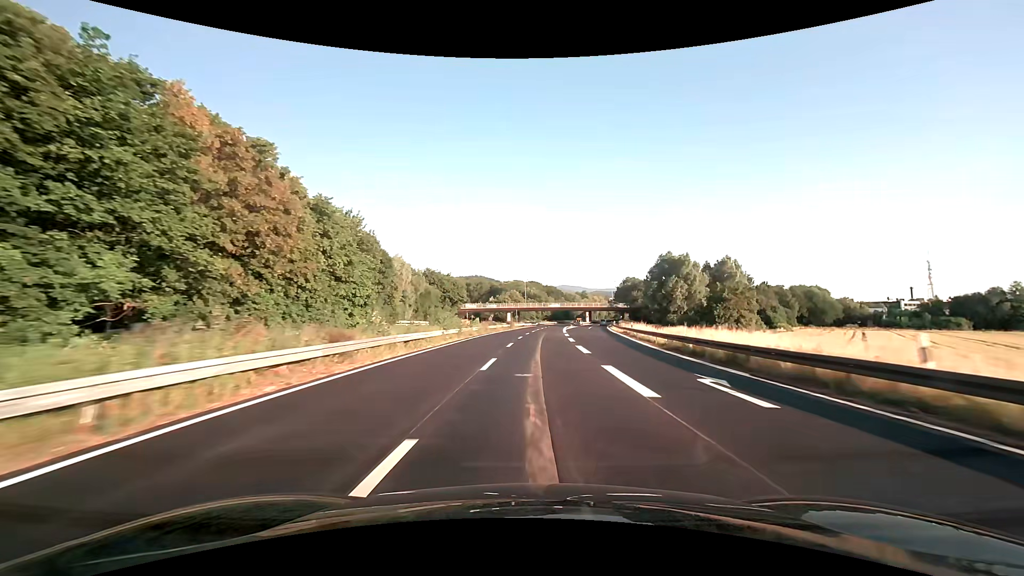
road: trunk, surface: asphalt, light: Day
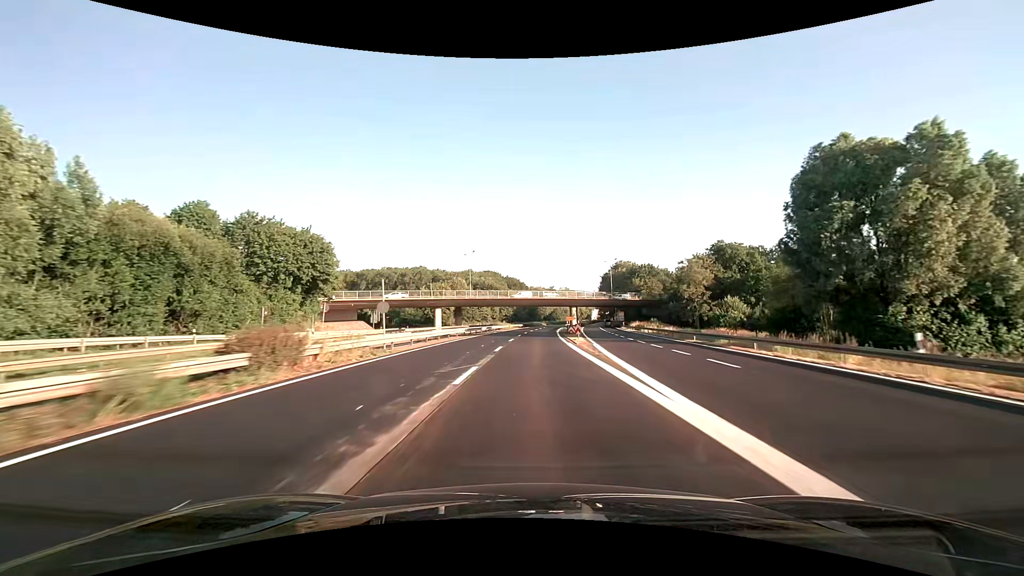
(+3.0, +74.7) m; +4°
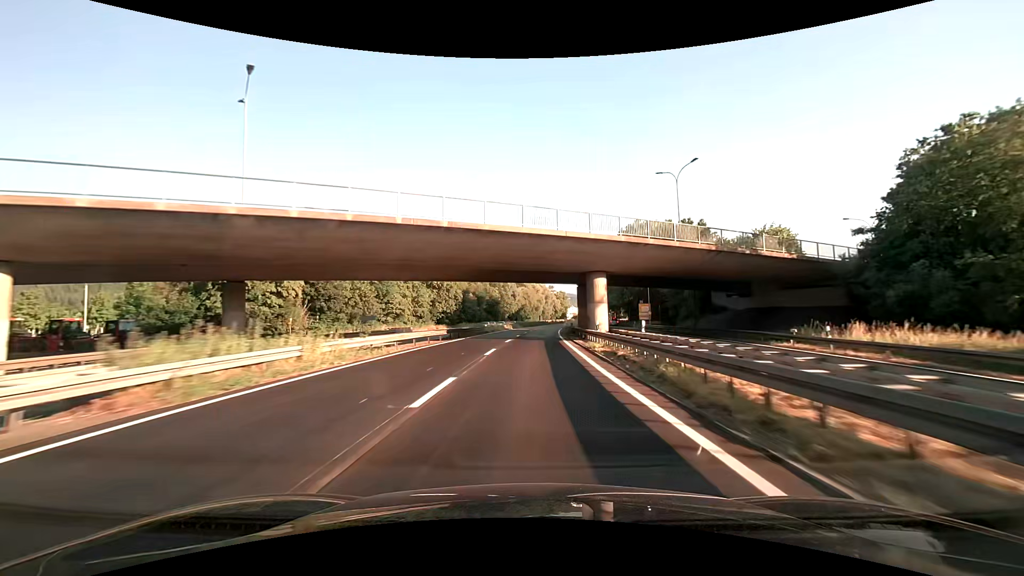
(+2.5, +74.8) m; +4°
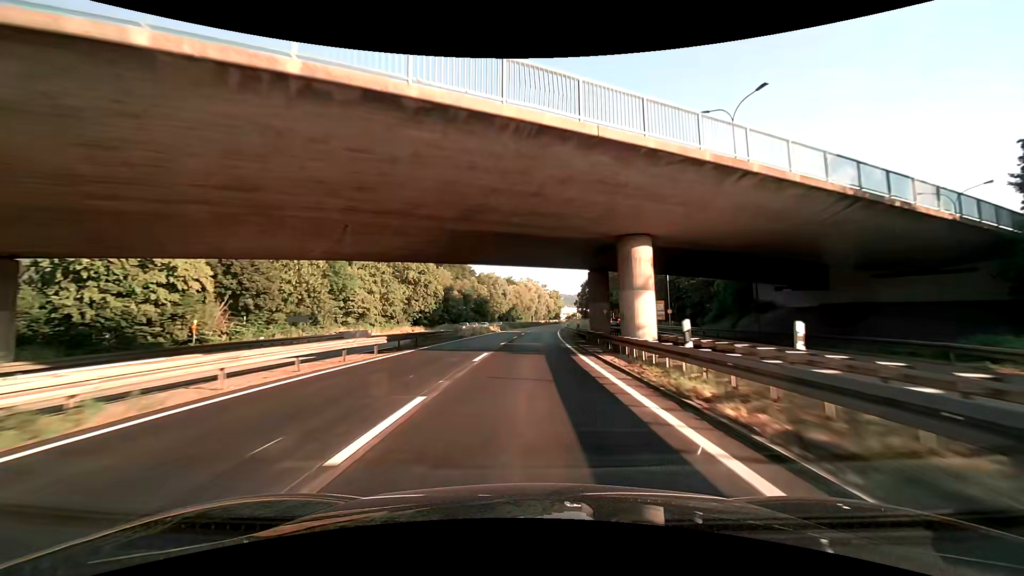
(+0.1, +14.9) m; +1°
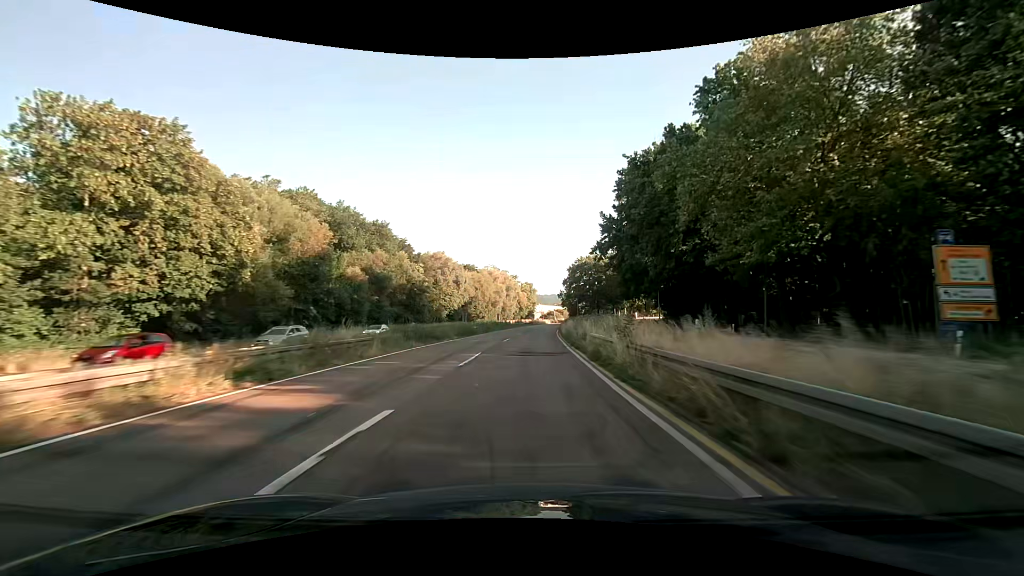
(+1.2, +59.8) m; +4°
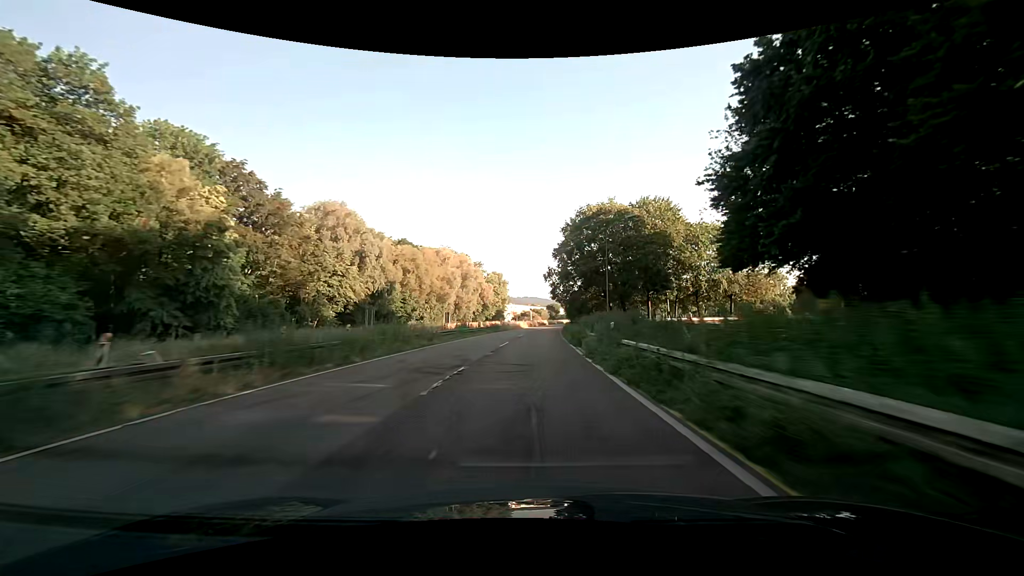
(+1.4, +59.9) m; +3°
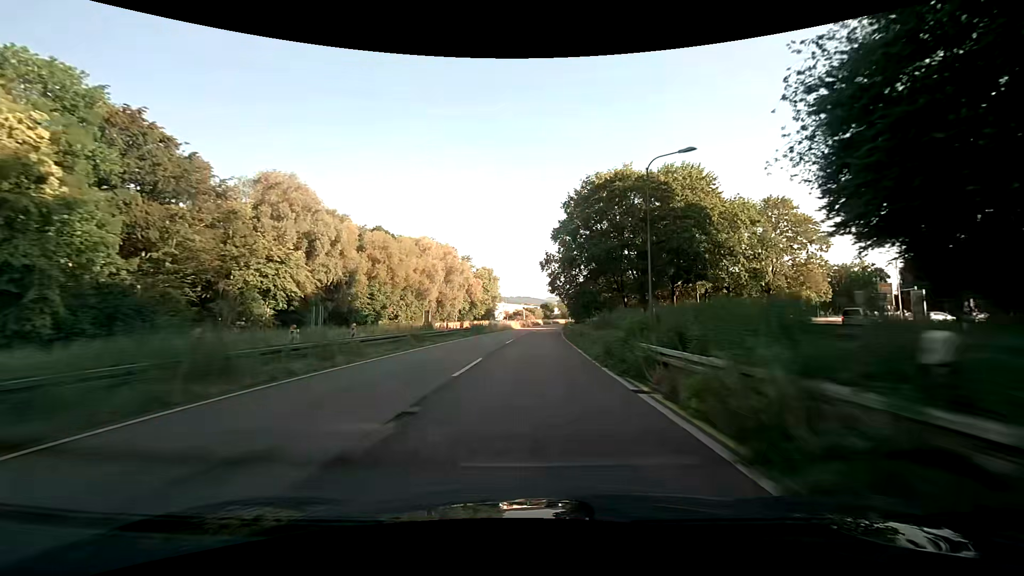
(+0.1, +15.0) m; +1°
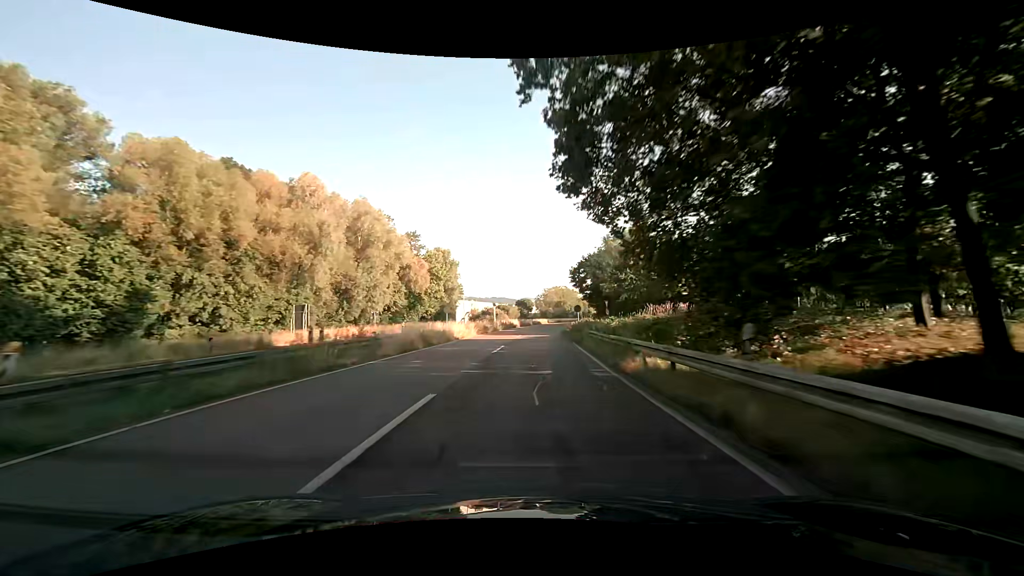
(+1.1, +45.0) m; +3°
(0, +10) (0, +20) (0, +30) (+1, +40) (+1, +50) (+2, +60) (+2, +70) (+3, +80) (+4, +90) (+5, +100) m
